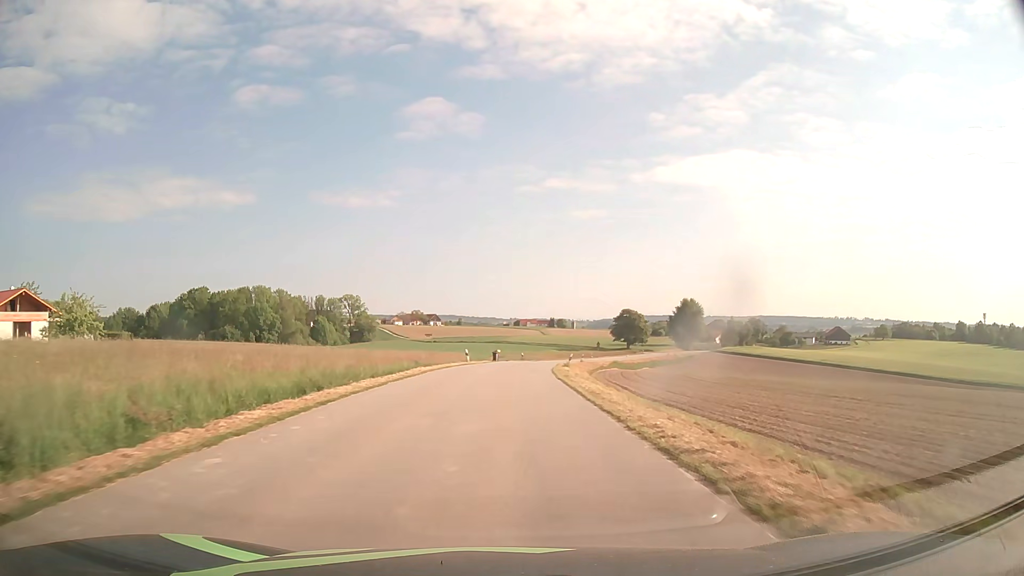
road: tertiary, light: Day
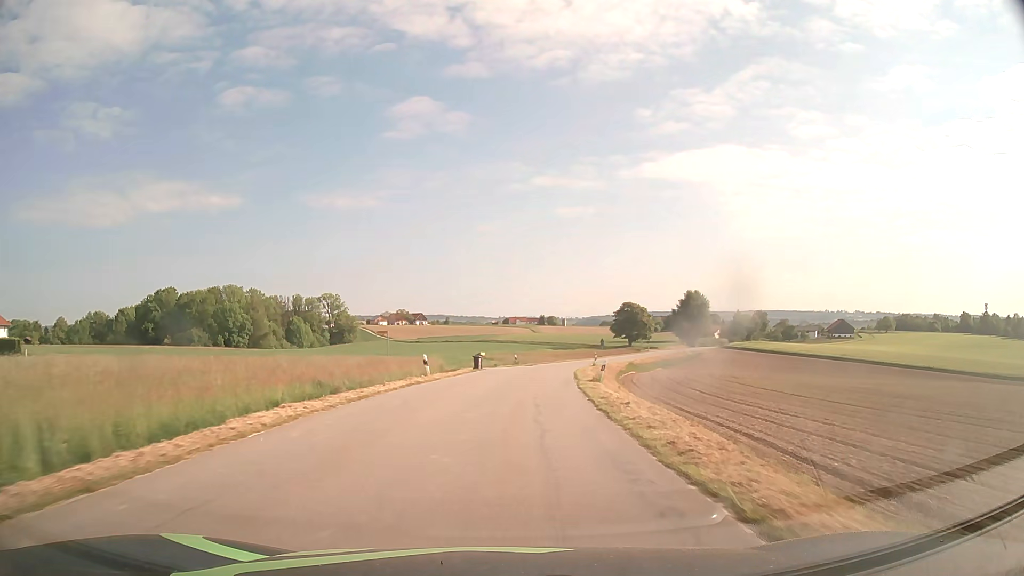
(+0.1, +19.8) m; +1°
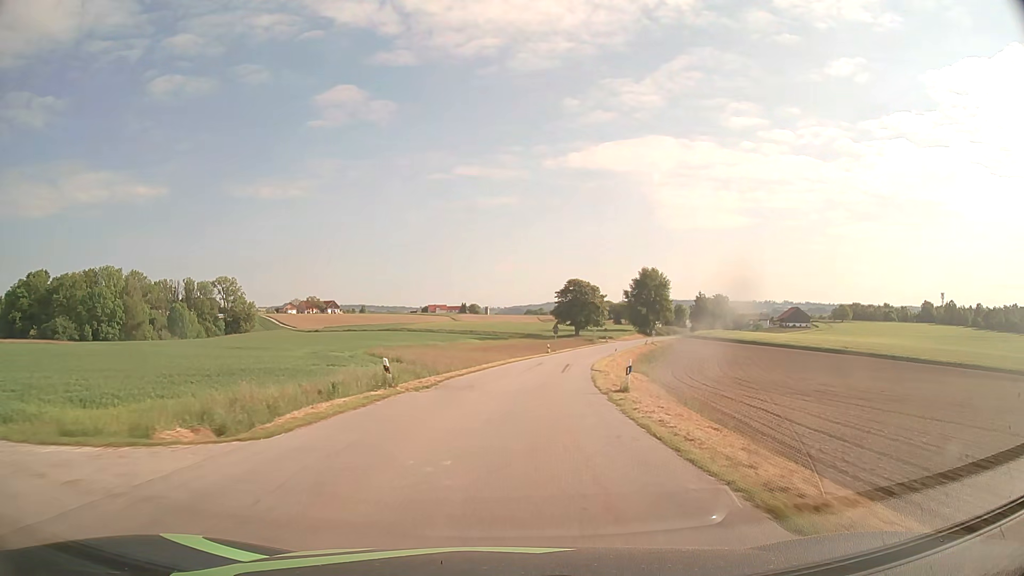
(+1.8, +40.7) m; +6°
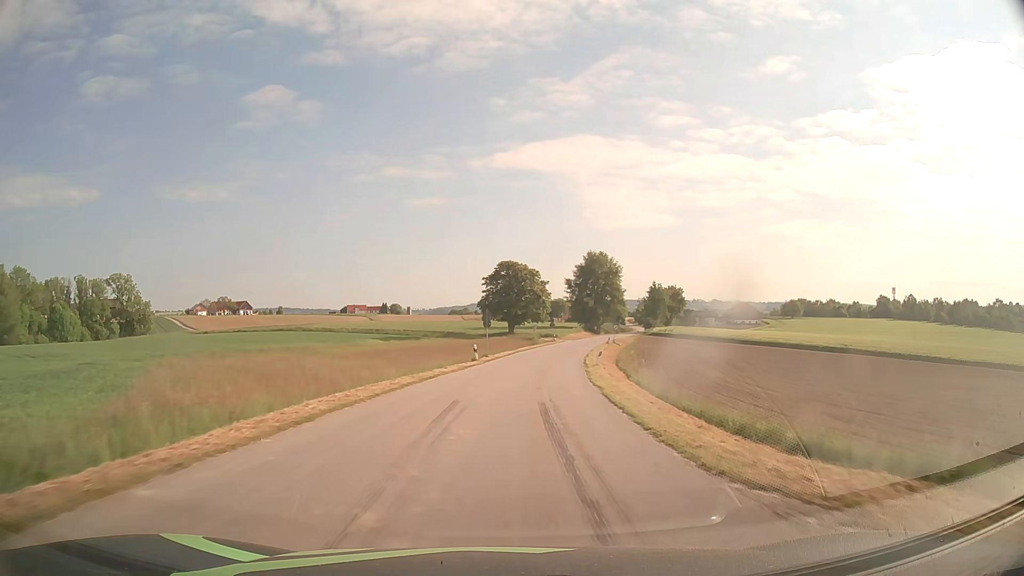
(+1.8, +31.8) m; +6°
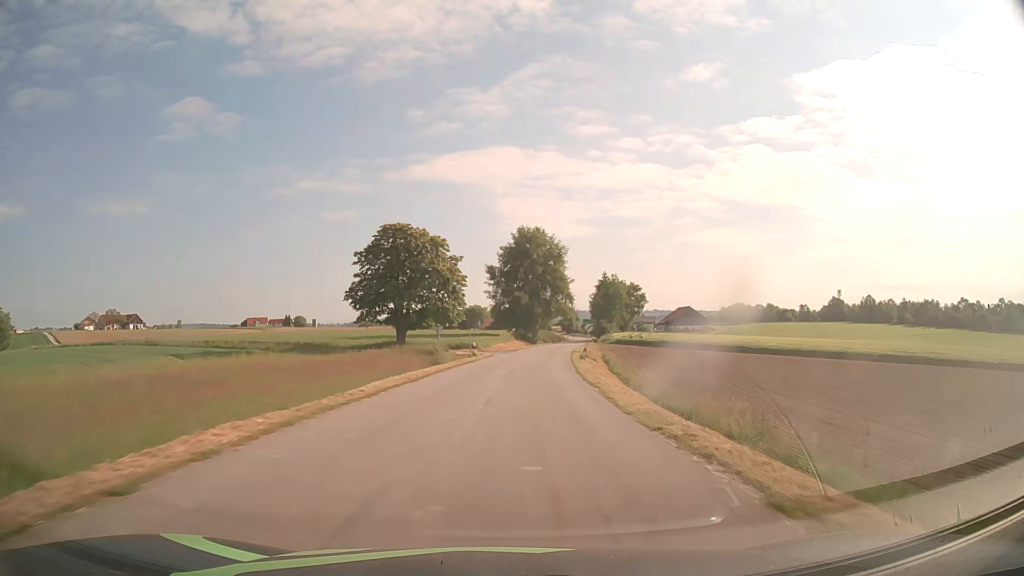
(+2.8, +44.0) m; +7°
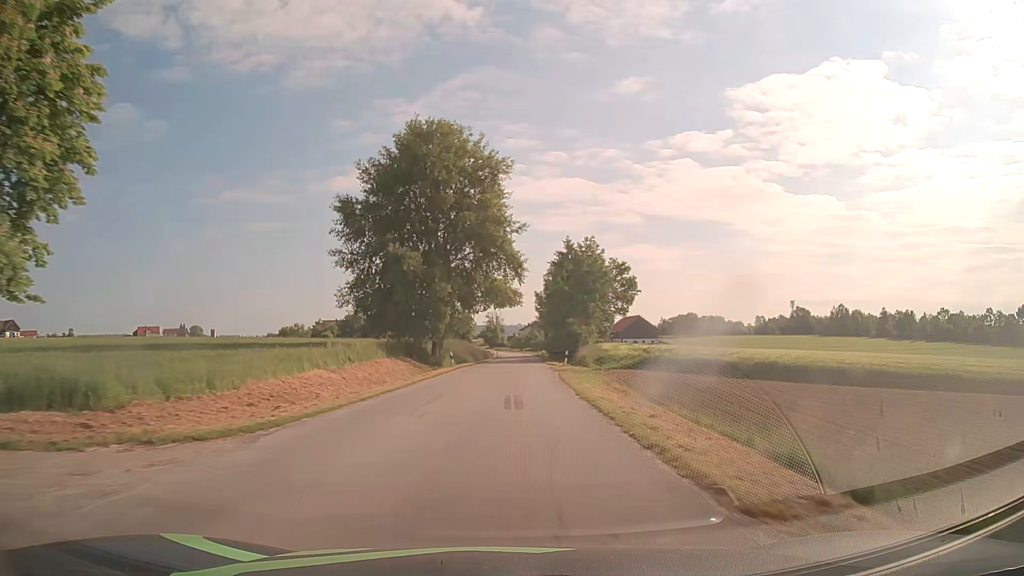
(+3.3, +55.8) m; +7°
(0, +10) (0, +20) (0, +30) (0, +40) (+1, +50) (+1, +60) (+1, +70) (+2, +80) (+2, +90) (+2, +100) m
